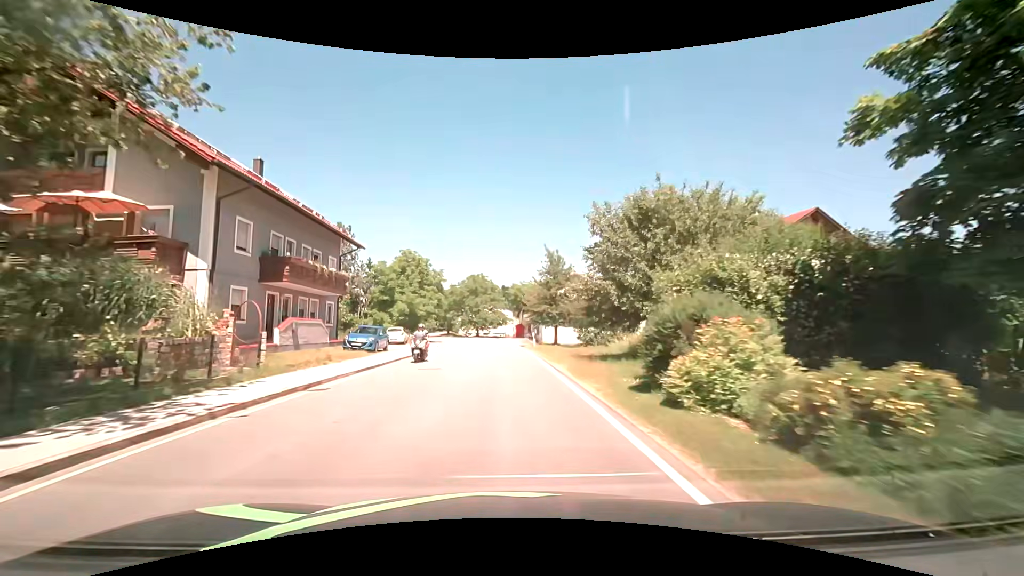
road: secondary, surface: asphalt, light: Day
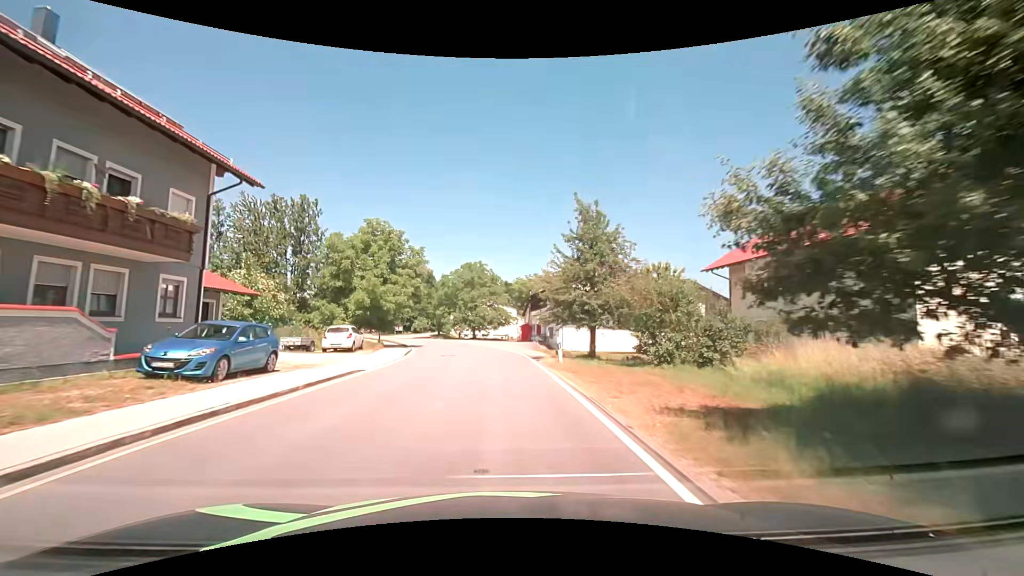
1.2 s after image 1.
(-0.1, +15.2) m; -1°
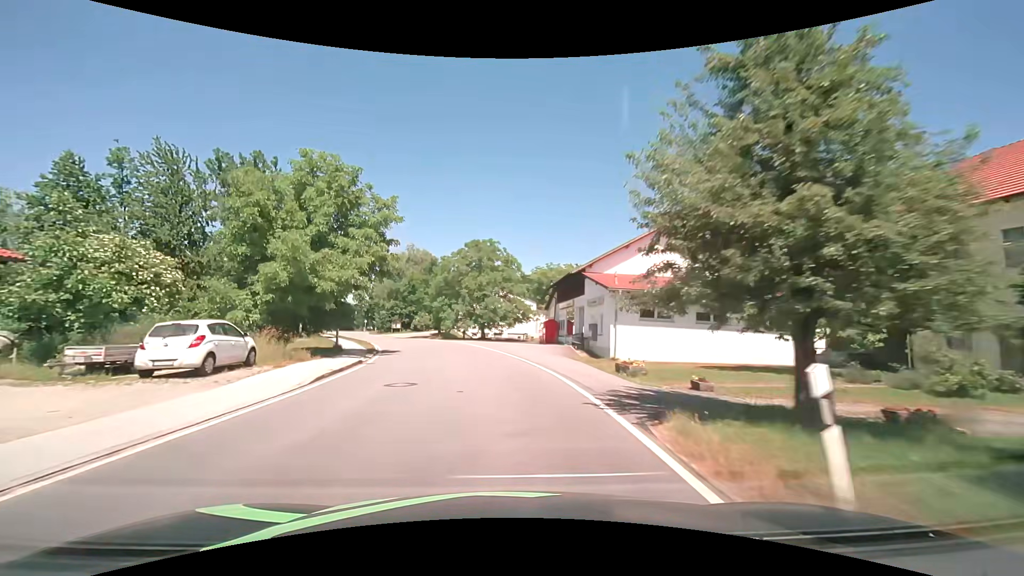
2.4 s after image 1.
(-0.1, +15.2) m; -1°
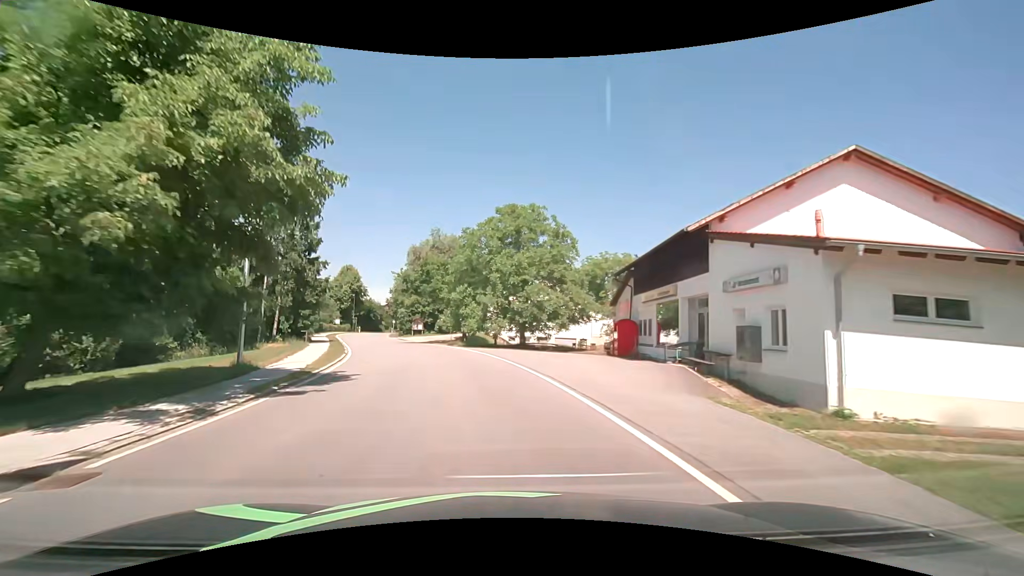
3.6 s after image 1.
(-0.5, +15.2) m; -4°
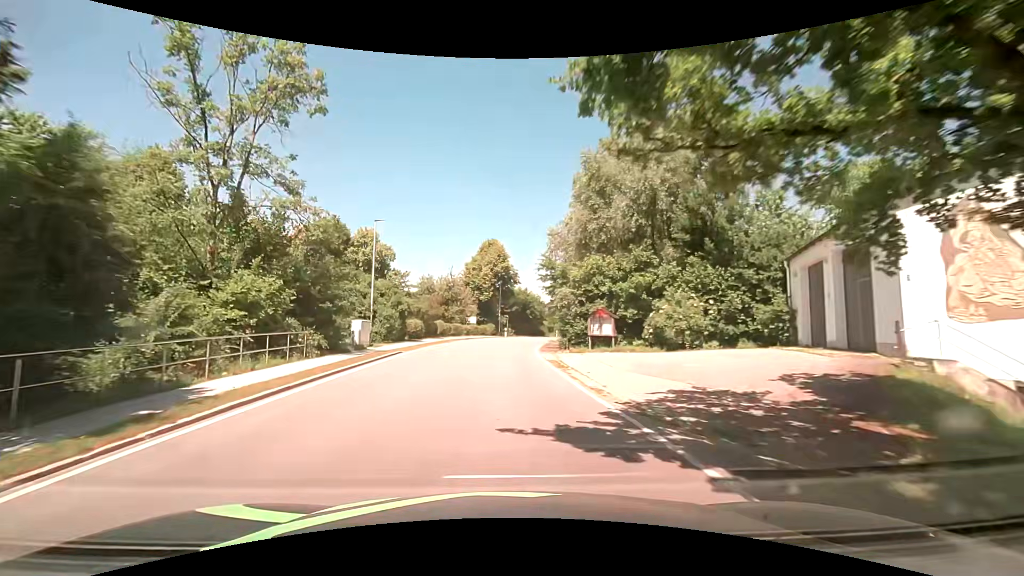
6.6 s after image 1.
(-6.8, +37.1) m; -19°
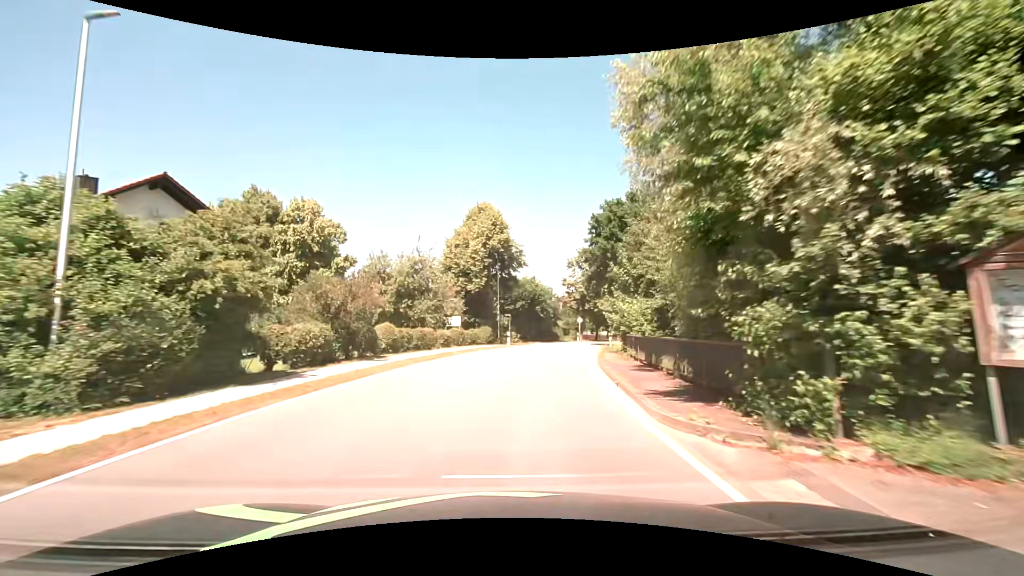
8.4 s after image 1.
(-0.5, +23.0) m; -1°
(0, +10) (+1, +20) (+3, +30) (+5, +39) (+8, +49) (+12, +58) (+17, +67) (+21, +76) (+26, +85) (+30, +94) m
